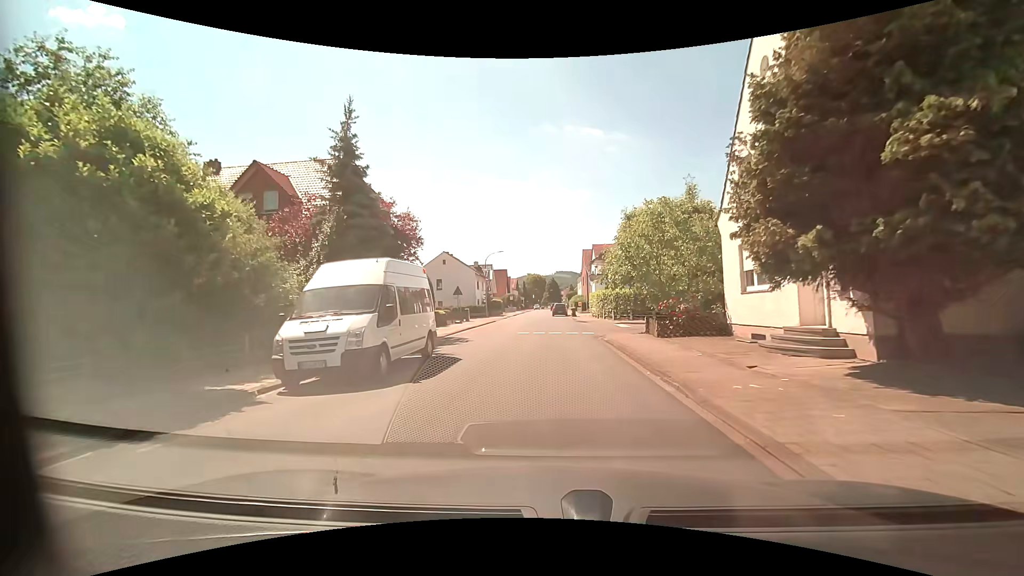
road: residential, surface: asphalt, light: Day
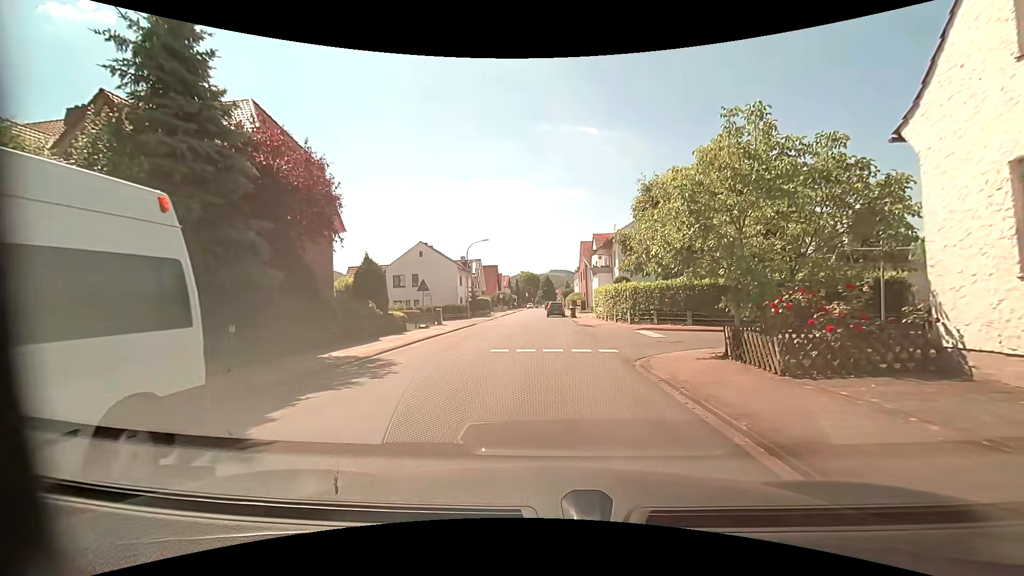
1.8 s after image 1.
(-0.1, +9.3) m; 0°
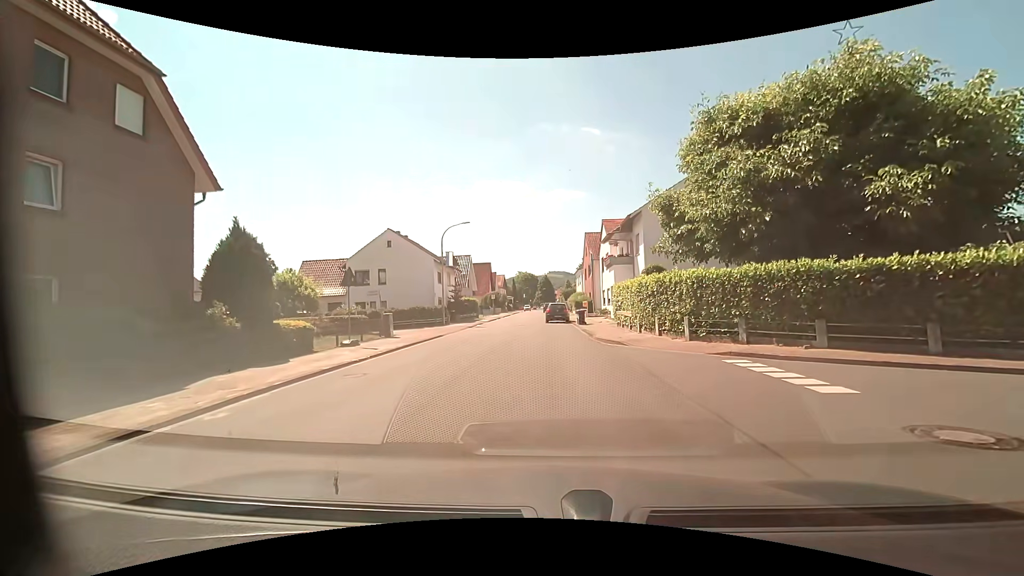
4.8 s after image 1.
(0.0, +11.1) m; -1°
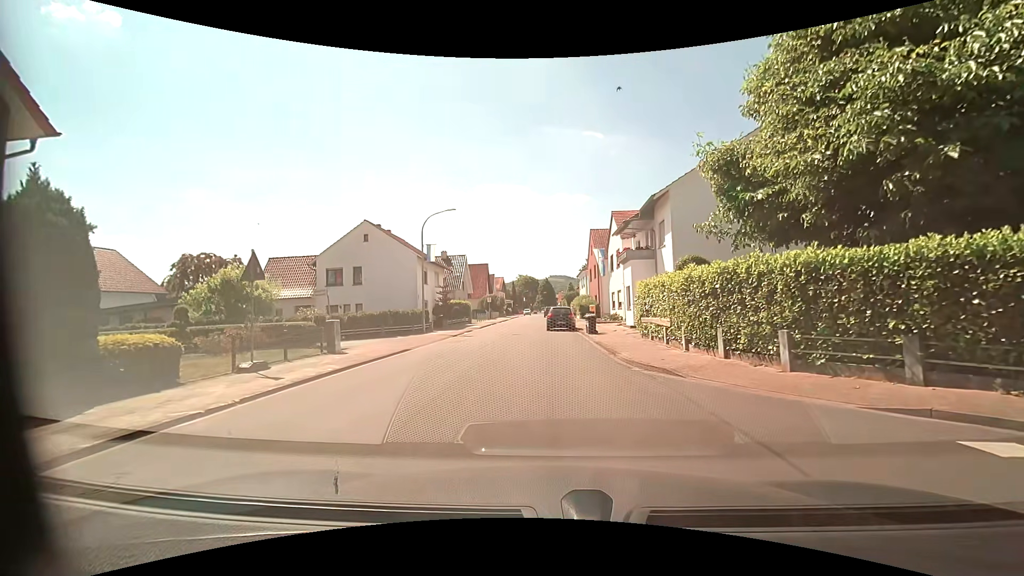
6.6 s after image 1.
(+0.1, +6.5) m; +1°
